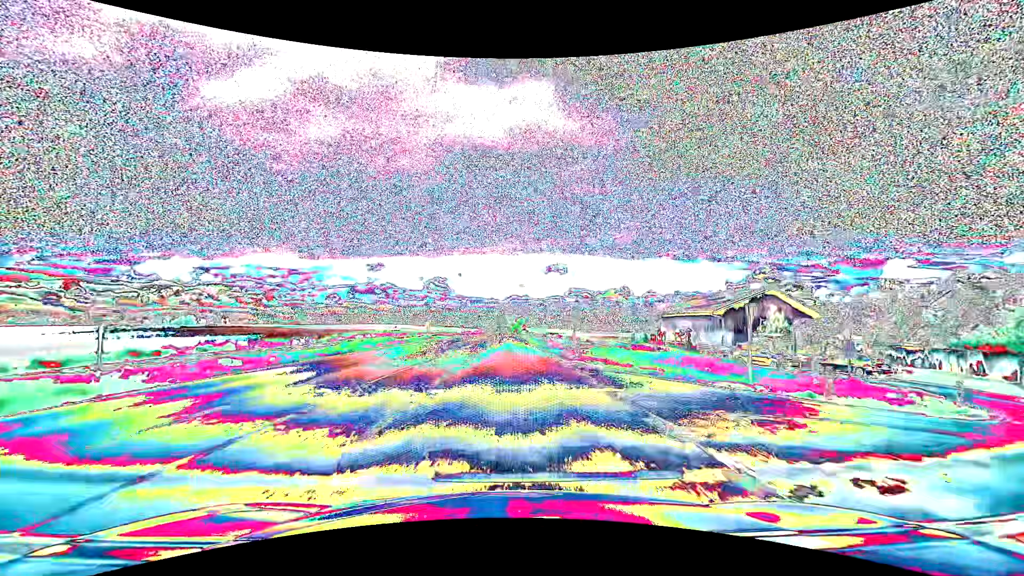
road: primary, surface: asphalt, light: Day
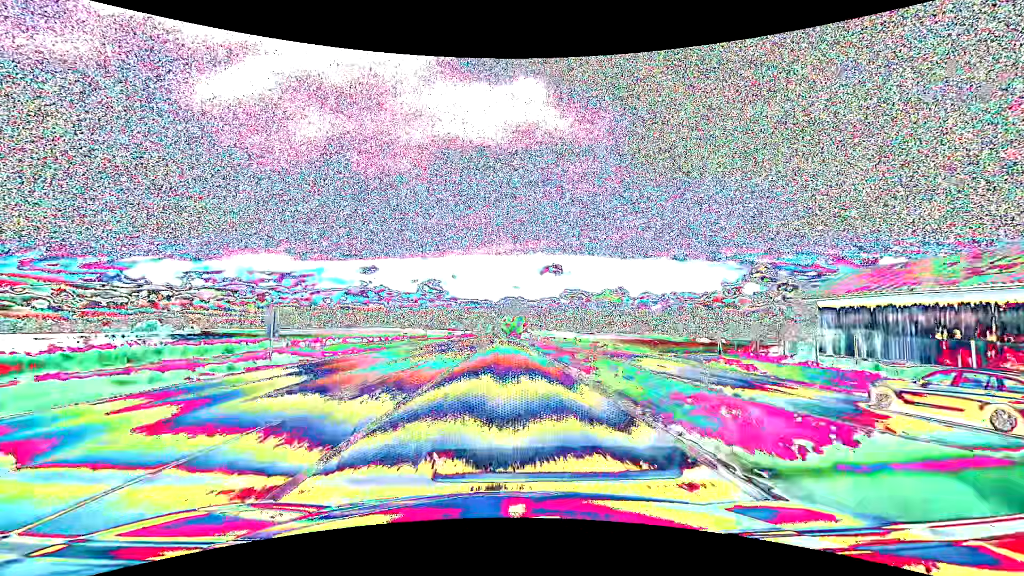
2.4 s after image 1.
(+0.2, +40.4) m; +1°
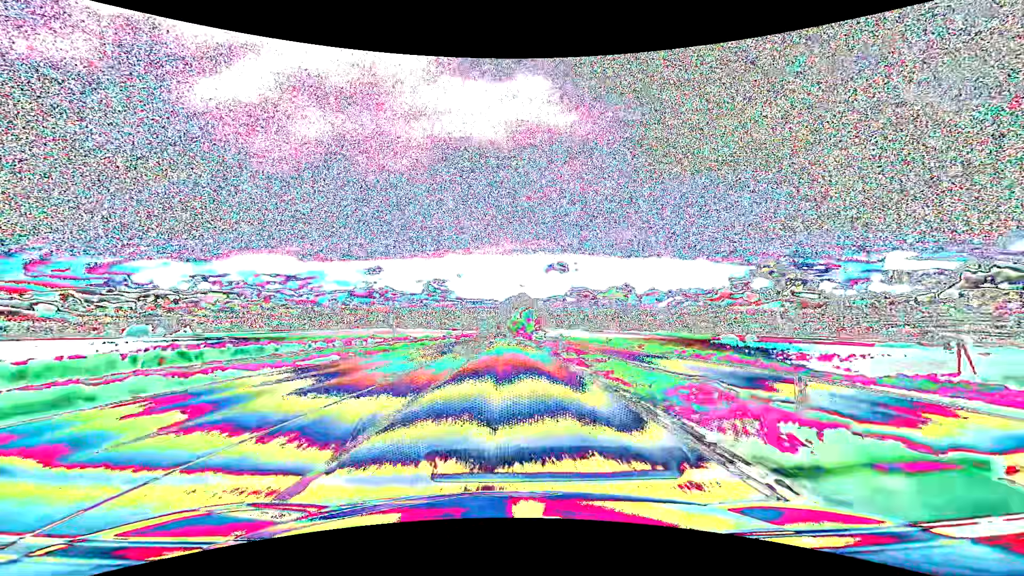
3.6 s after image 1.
(-0.1, +22.0) m; -1°
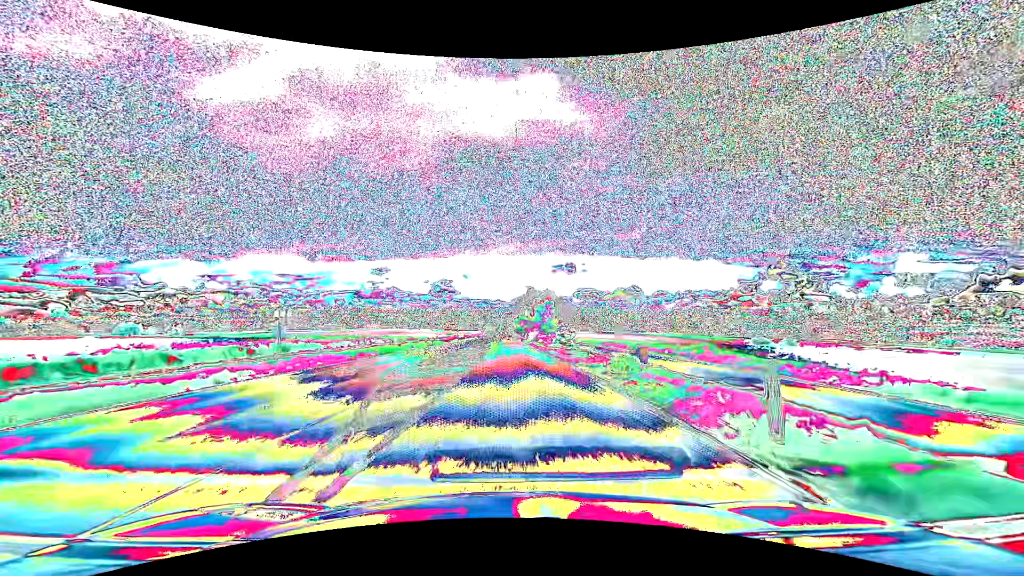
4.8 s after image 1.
(-0.2, +23.2) m; -1°
(0, +10) (0, +20) (0, +30) (0, +40) (0, +50) (0, +60) (0, +70) (0, +80) (0, +90) (0, +100) m
